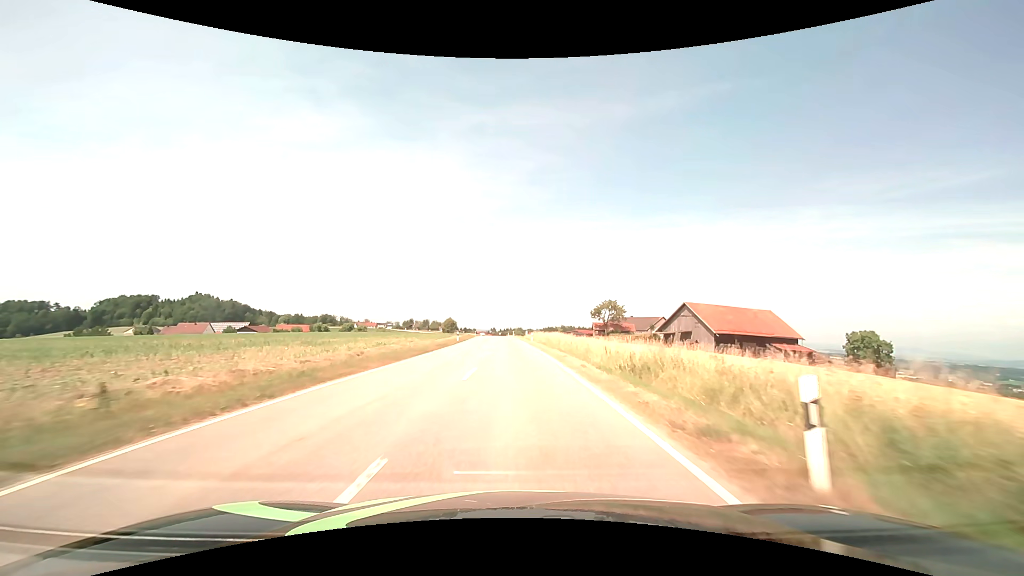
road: tertiary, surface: asphalt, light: Day
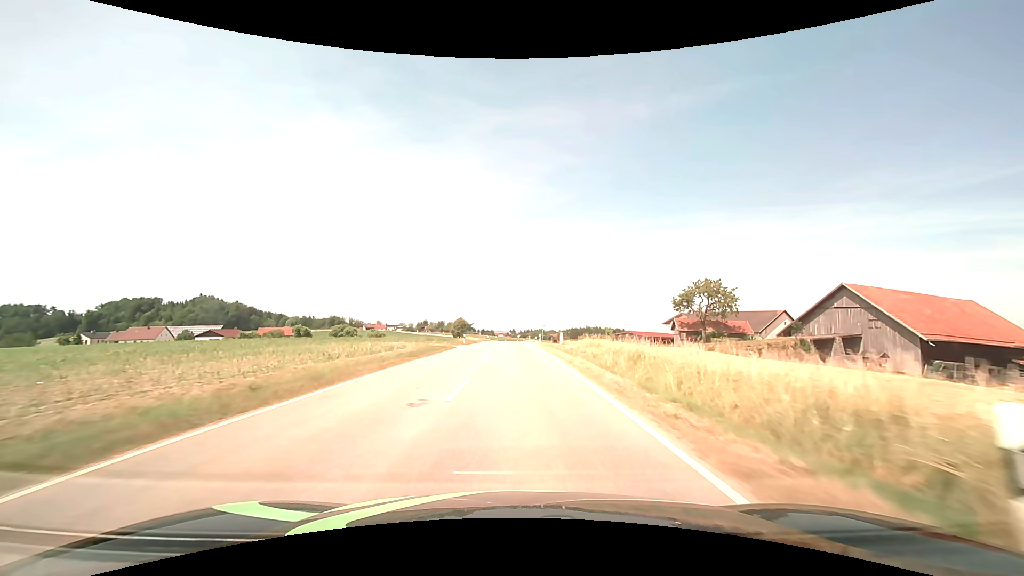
(-1.0, +50.1) m; -2°
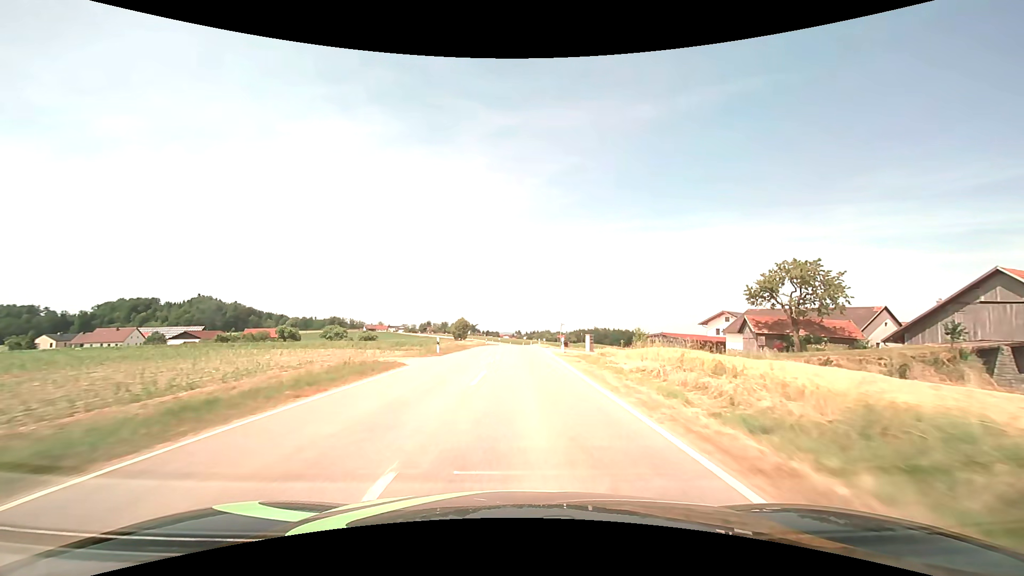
(-0.2, +20.3) m; -1°
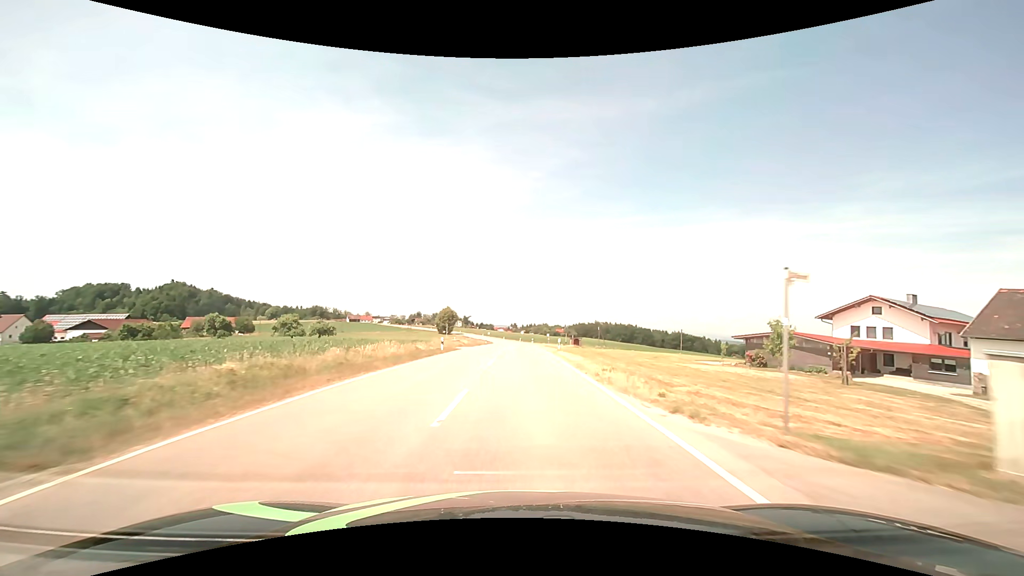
(+0.2, +41.0) m; 0°
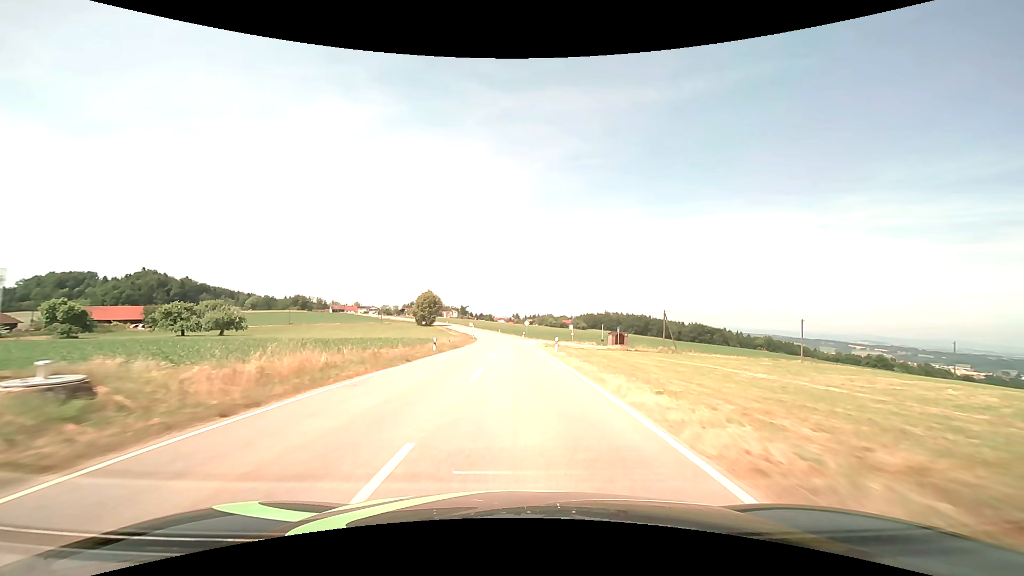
(+0.4, +52.4) m; 0°
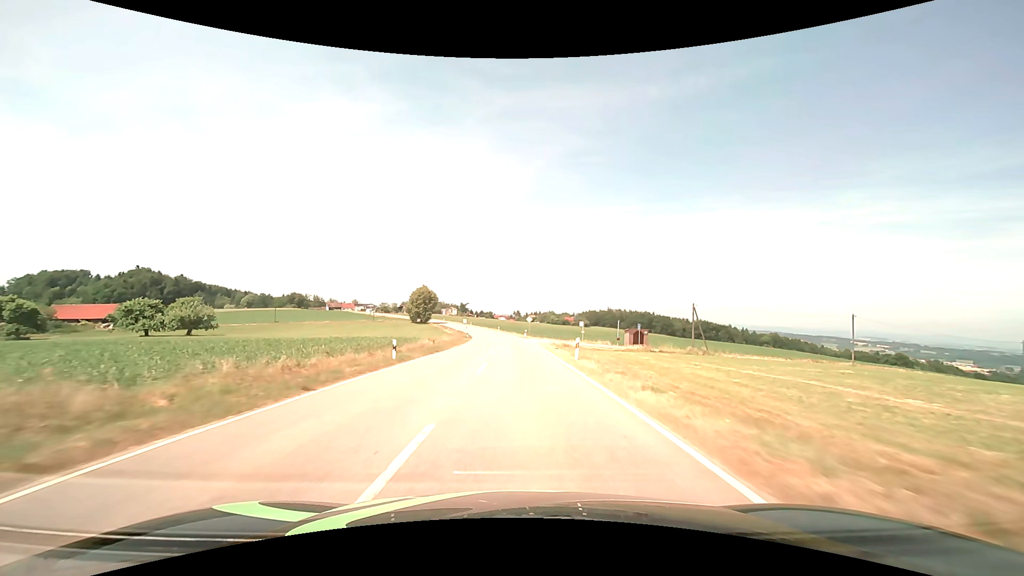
(0.0, +10.7) m; 0°
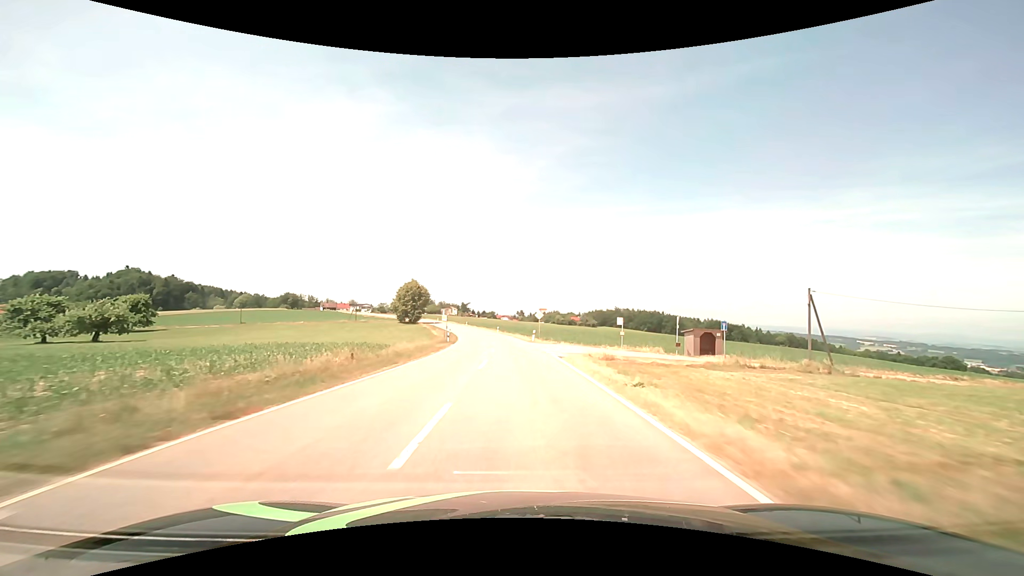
(-0.1, +21.7) m; 0°
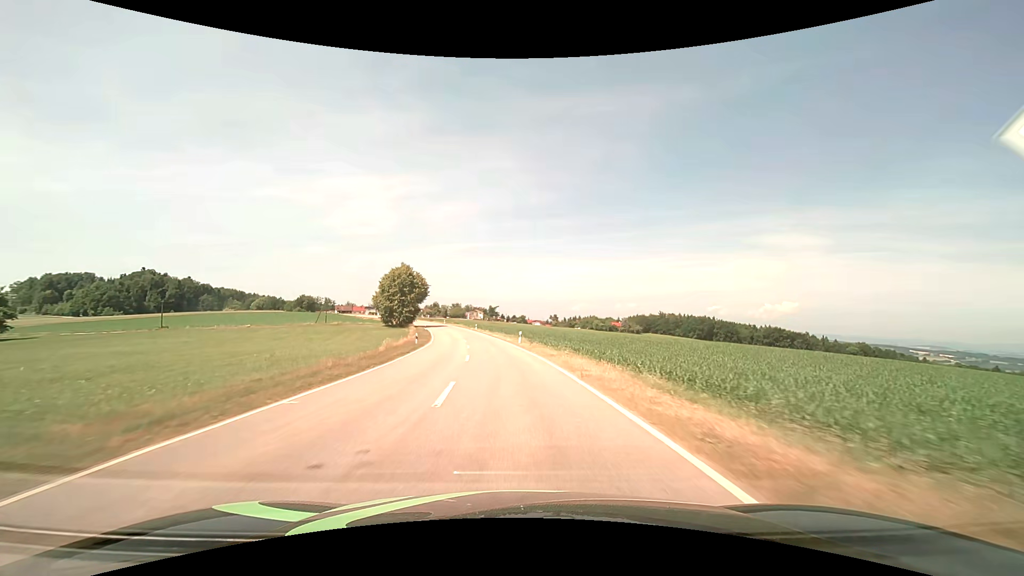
(-0.8, +44.2) m; -3°
(0, +10) (-1, +20) (-1, +30) (-2, +40) (-4, +50) (-6, +60) (-7, +69) (-10, +79) (-12, +89) (-14, +99) m
